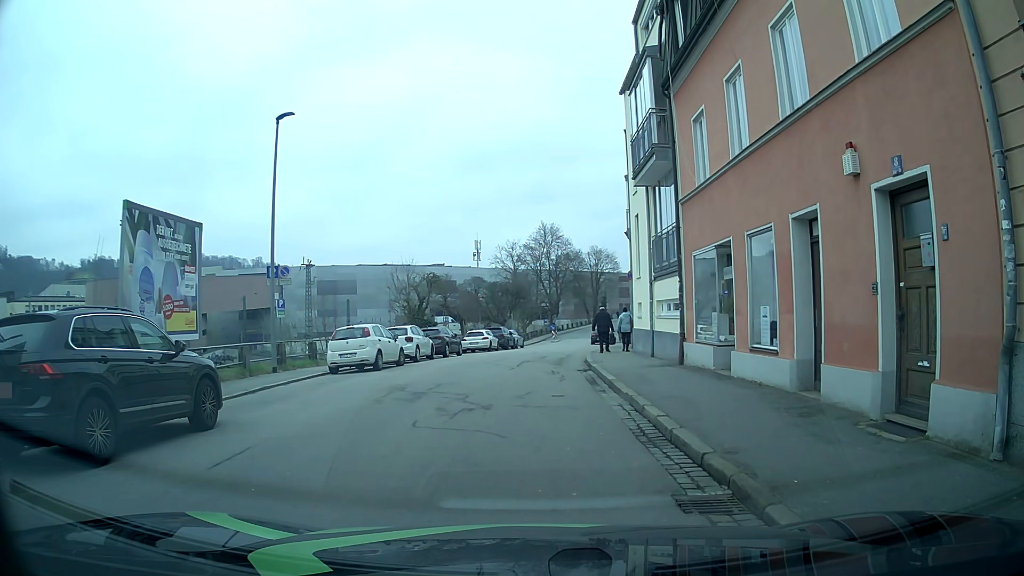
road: residential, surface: asphalt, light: Day
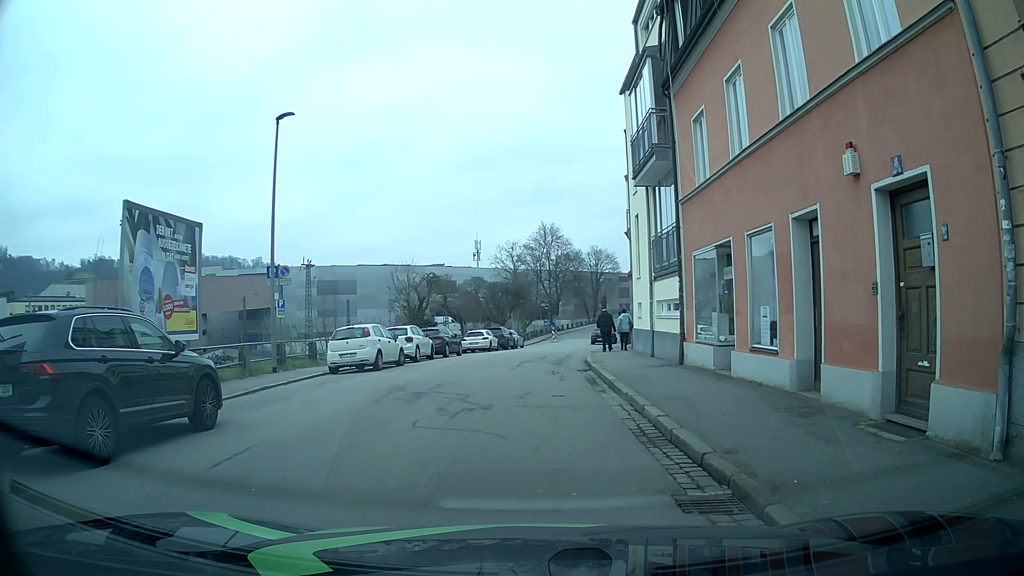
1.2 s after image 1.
(0.0, 0.0) m; 0°
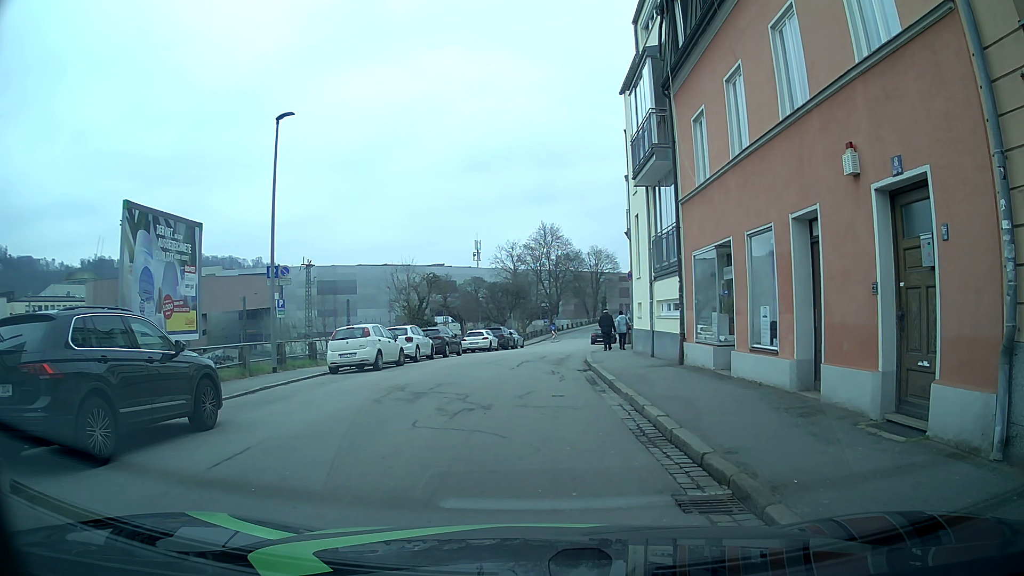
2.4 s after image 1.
(0.0, 0.0) m; 0°
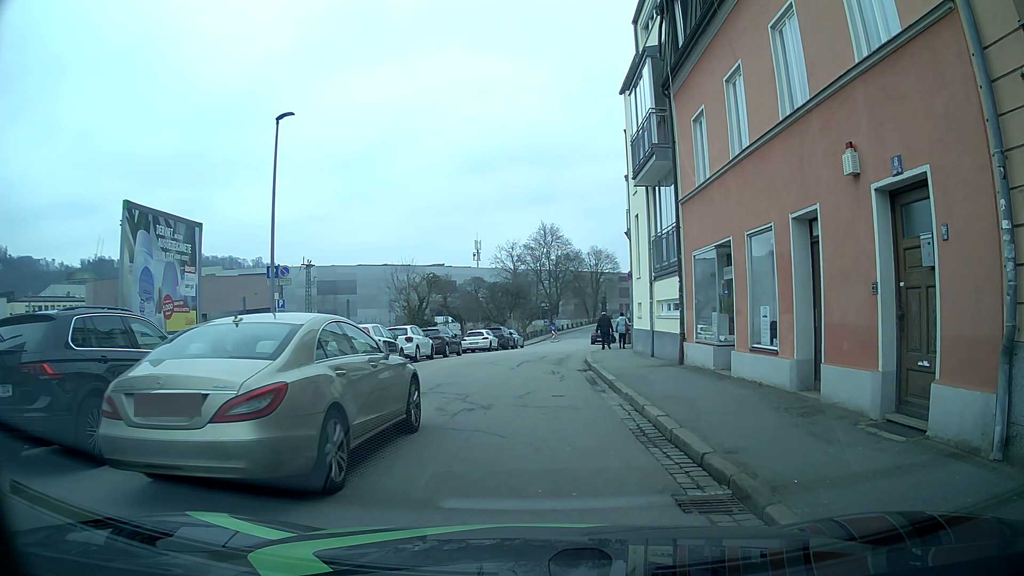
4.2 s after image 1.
(0.0, 0.0) m; 0°
